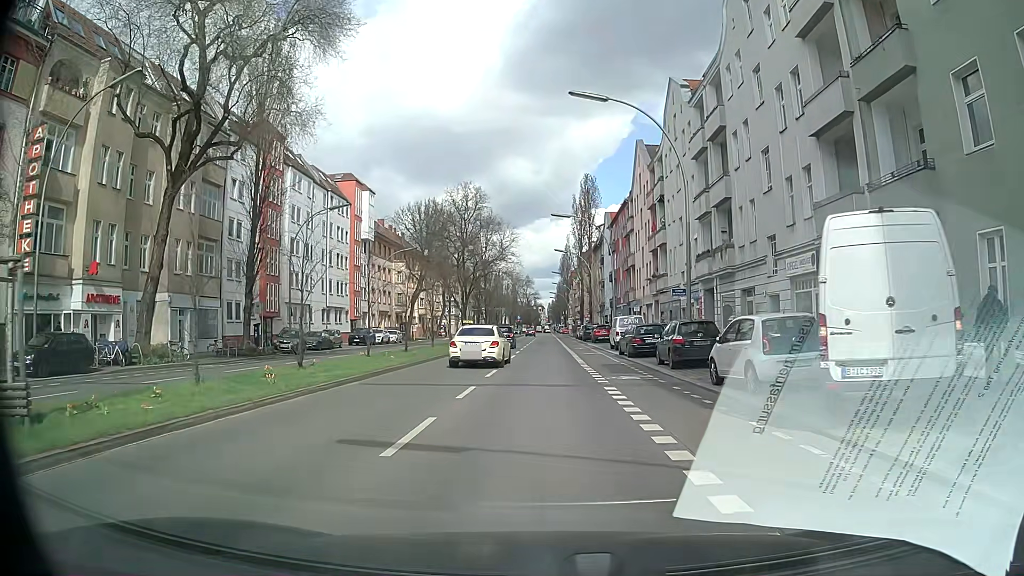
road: secondary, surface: asphalt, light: Day
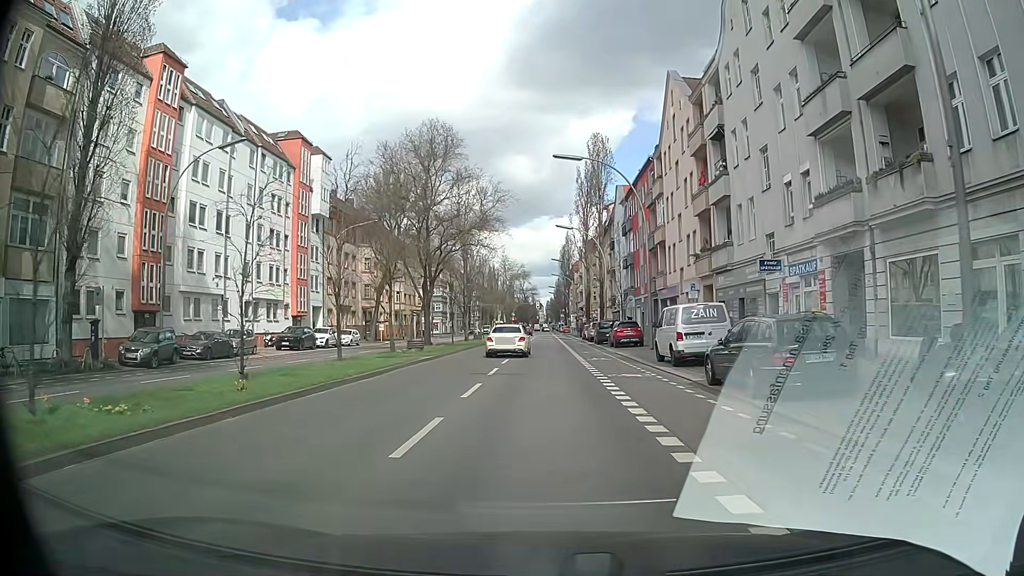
(0.0, +17.9) m; -1°
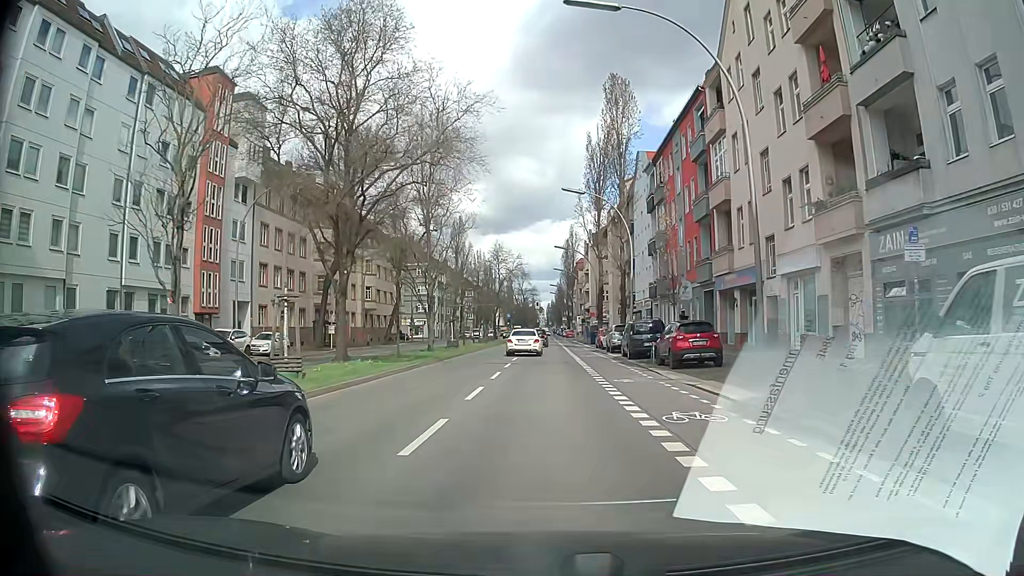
(+0.2, +17.9) m; 0°
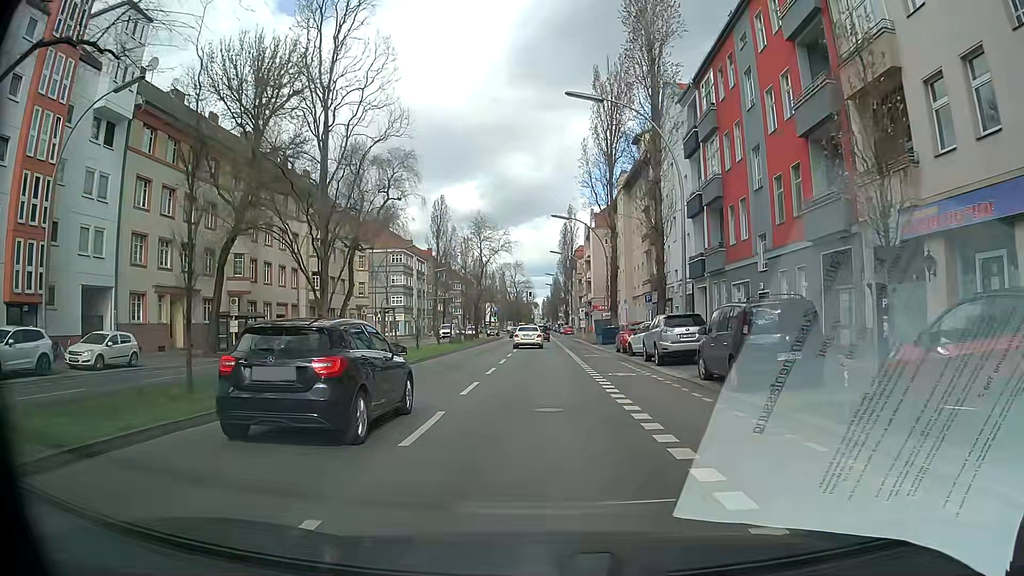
(+0.2, +17.9) m; +1°
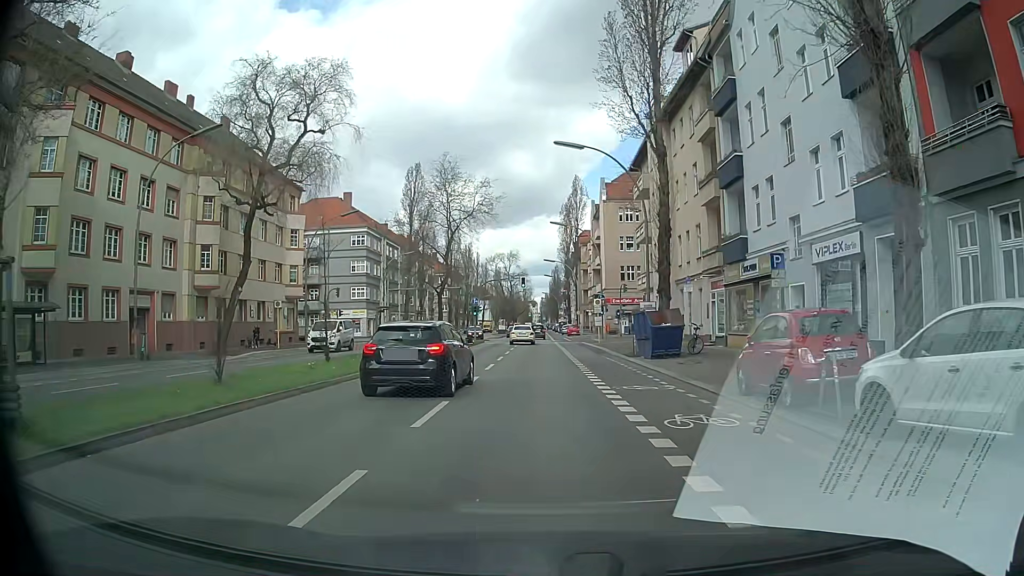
(+0.1, +22.4) m; +2°
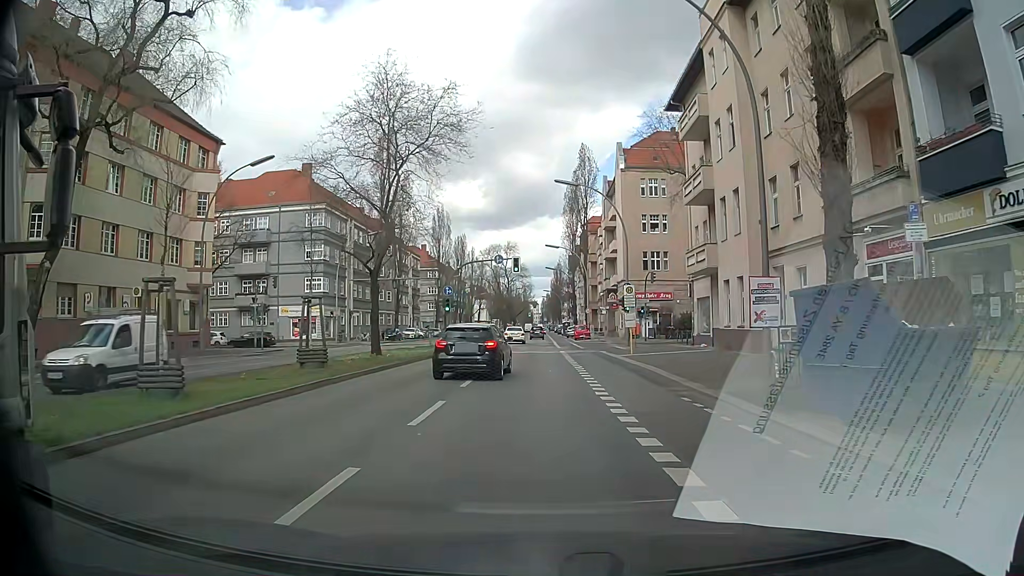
(-0.4, +17.8) m; -1°
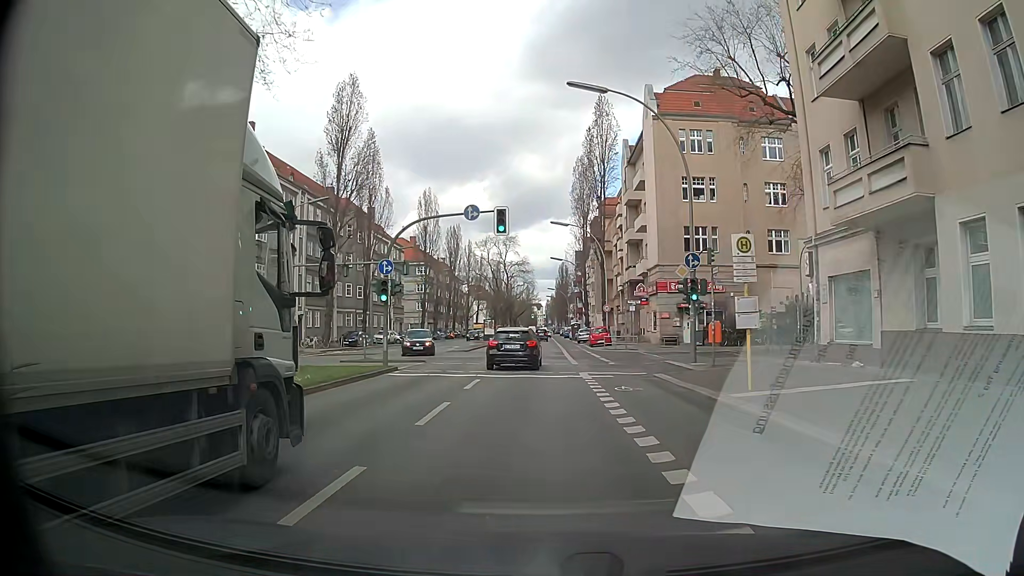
(-0.1, +17.9) m; 0°
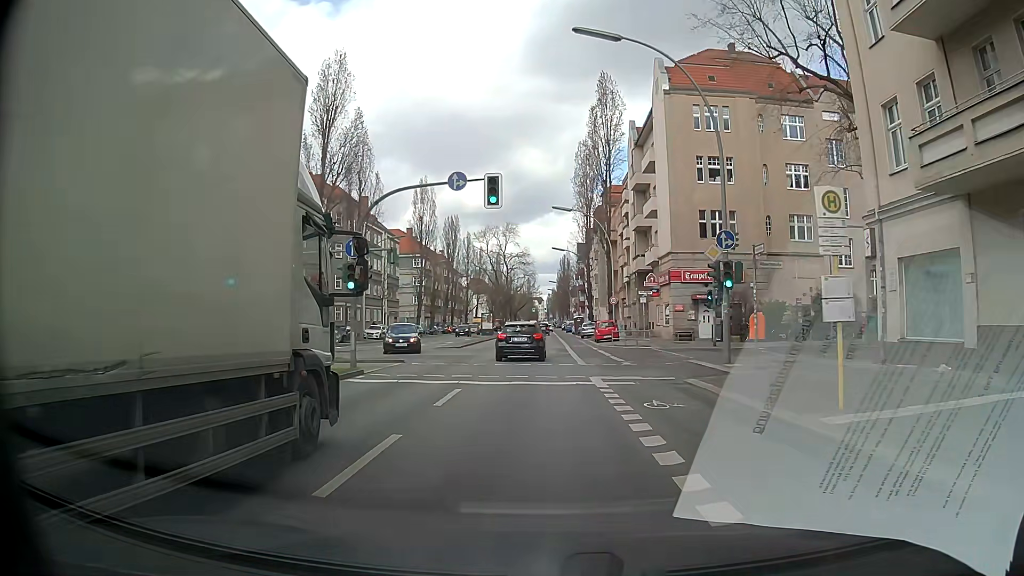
(0.0, +4.5) m; 0°
(0, +10) (0, +20) (0, +30) (0, +40) (-1, +50) (-1, +60) (-1, +70) (-1, +80) (-1, +90) (-1, +100) m
